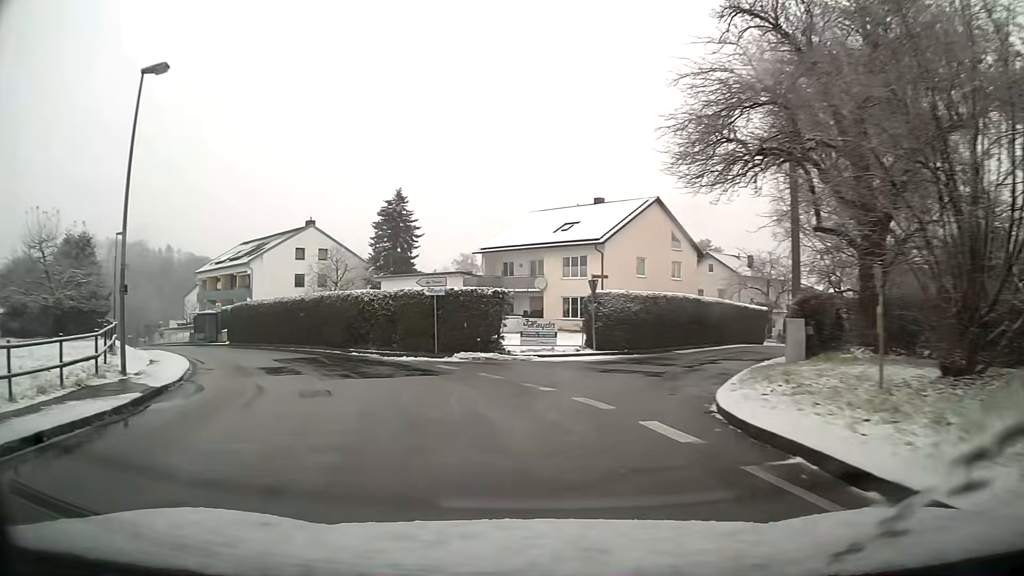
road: unclassified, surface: asphalt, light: Day
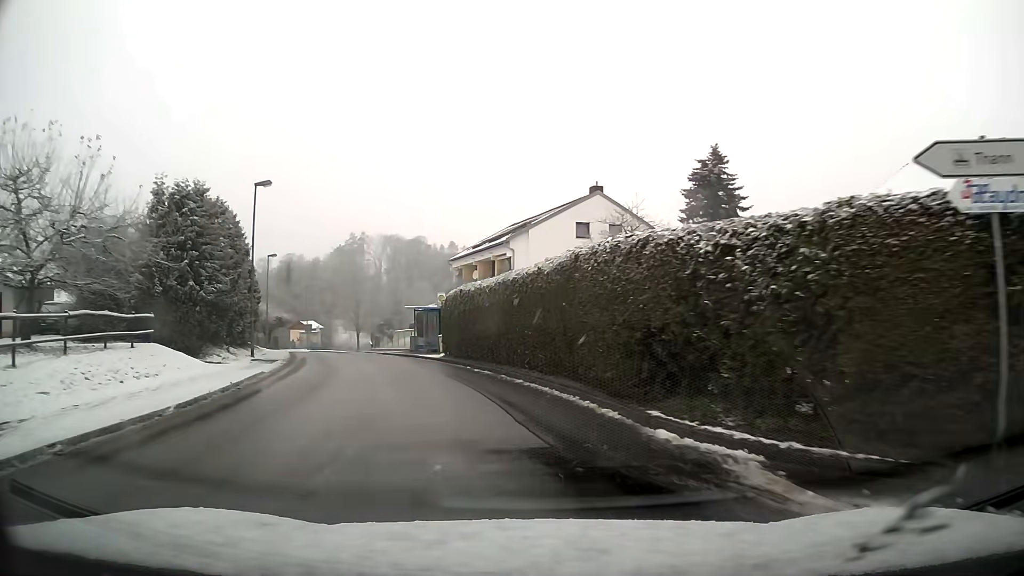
(-4.3, +18.9) m; -25°
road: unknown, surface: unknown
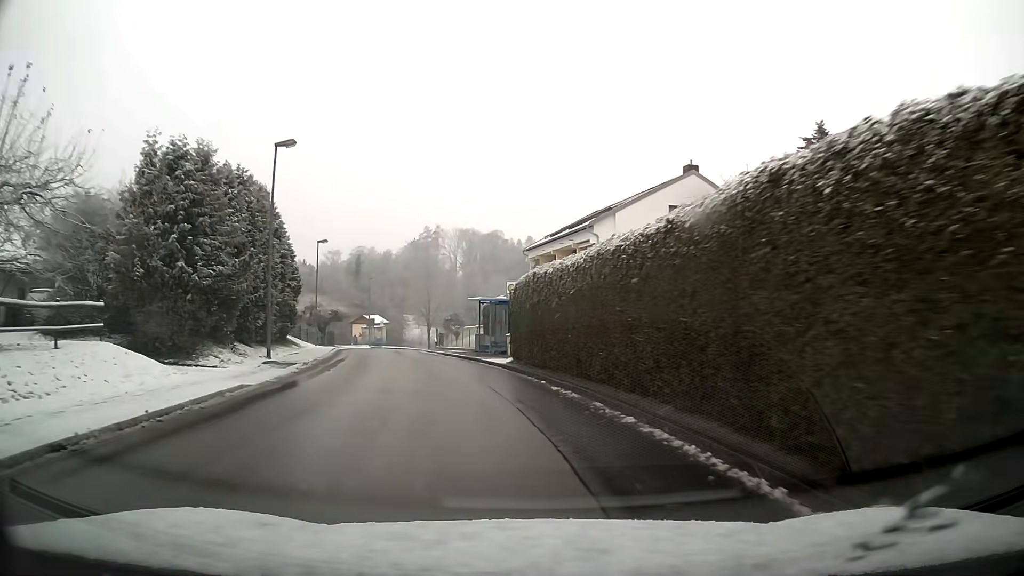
(-0.3, +6.6) m; -5°
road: unclassified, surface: asphalt
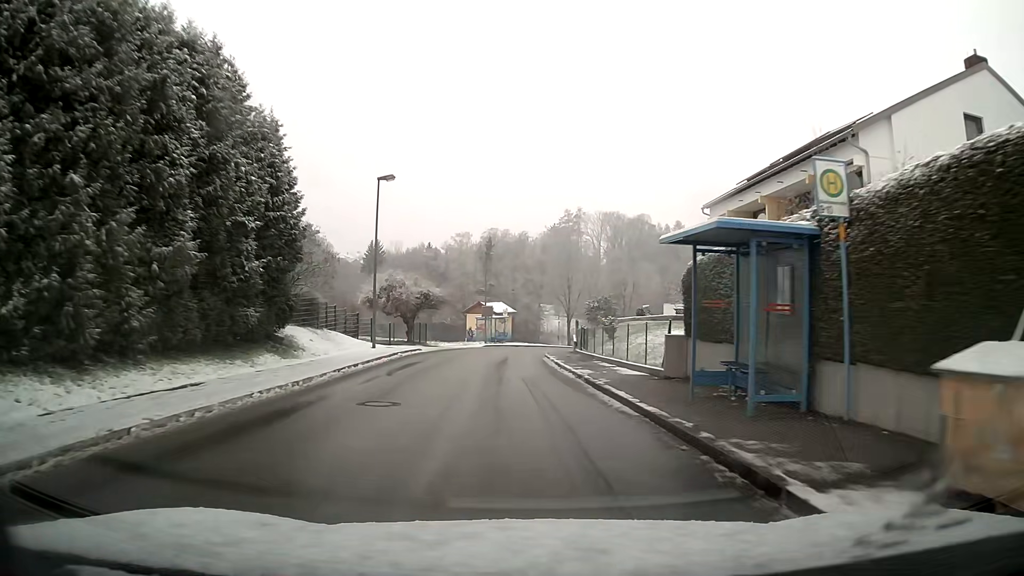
(-2.2, +20.3) m; -10°
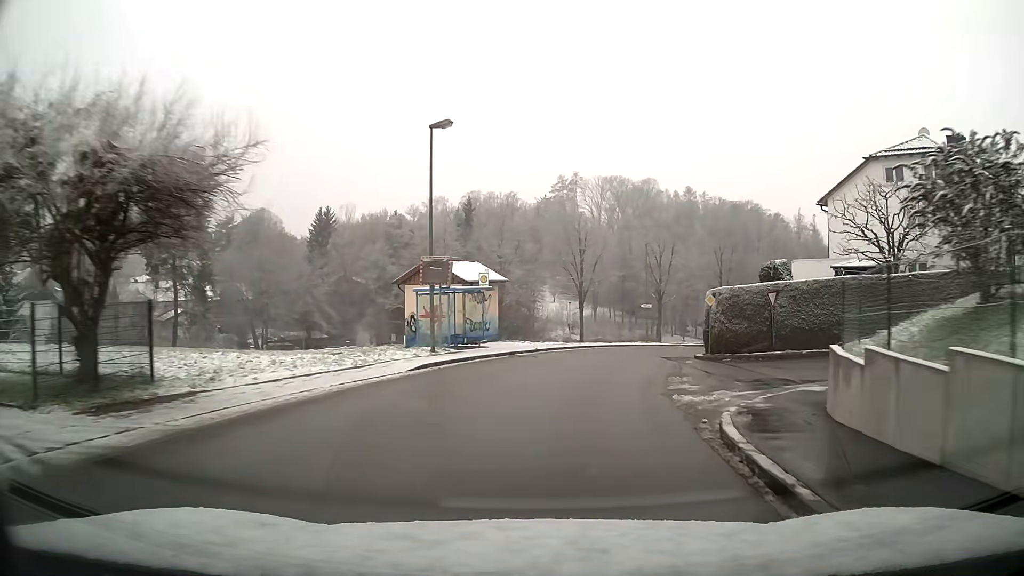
(-0.3, +34.9) m; +4°
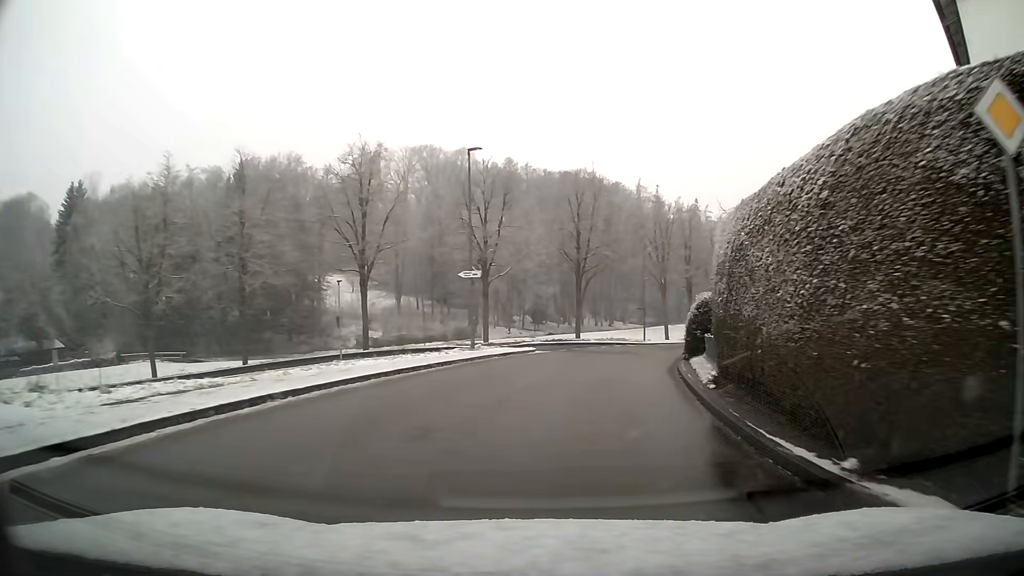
(+3.7, +27.6) m; +16°
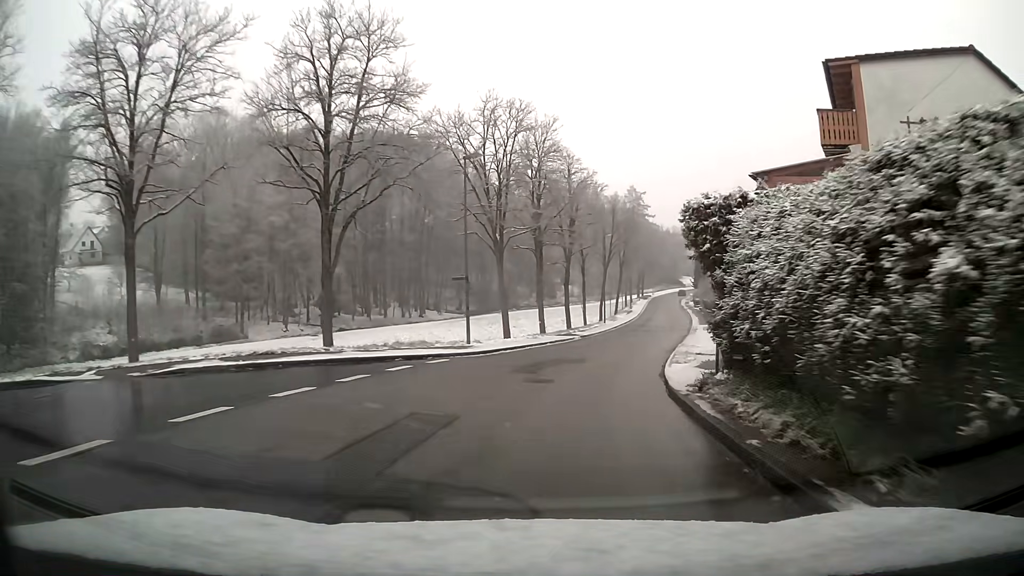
(+4.0, +28.9) m; +15°
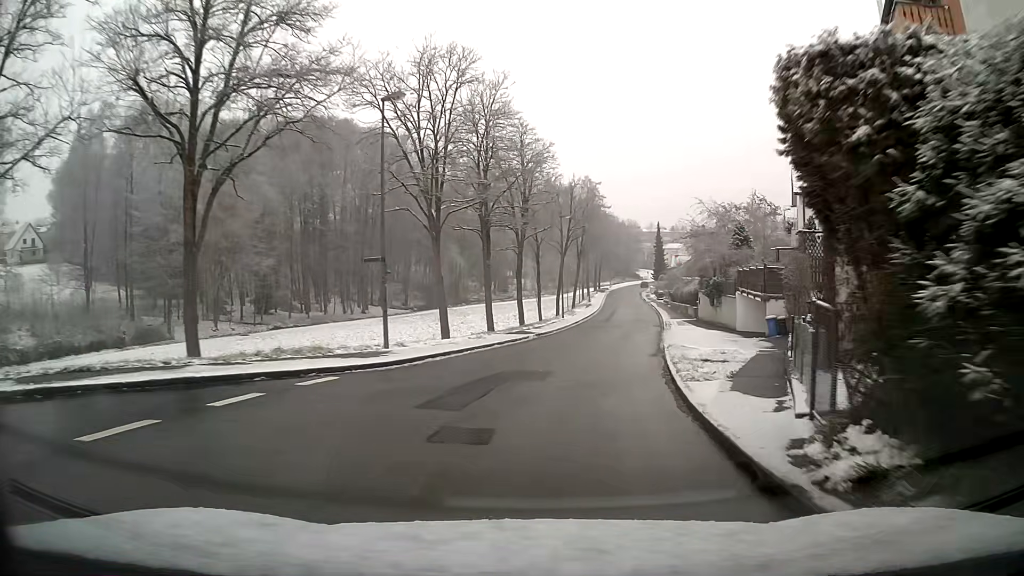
(+0.3, +7.5) m; +4°
(0, +10) (+2, +20) (+3, +30) (+5, +40) (+6, +50) (+8, +59) (+9, +69) (+10, +79) (+11, +89) (+11, +99) m
